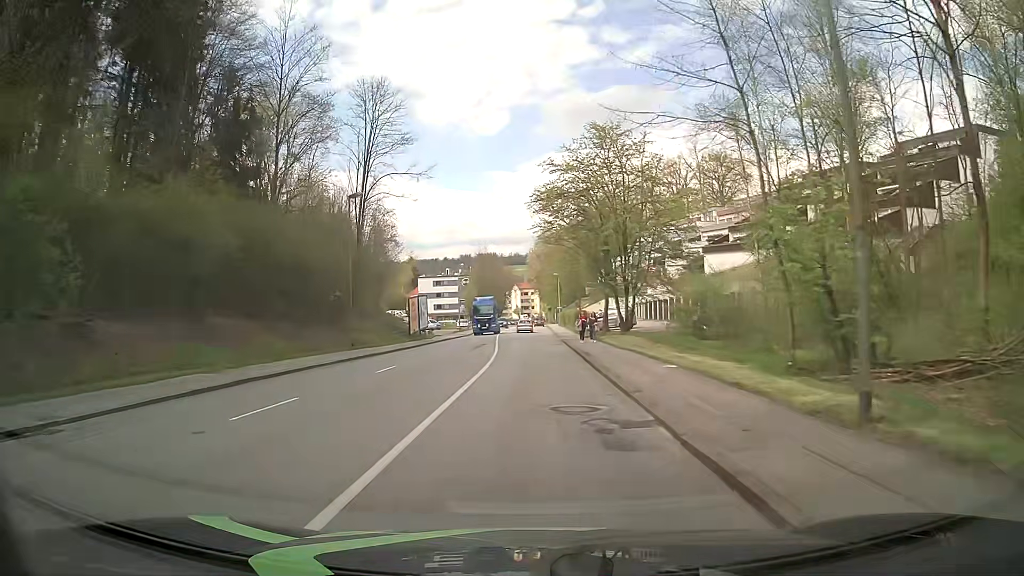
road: tertiary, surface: asphalt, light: Day
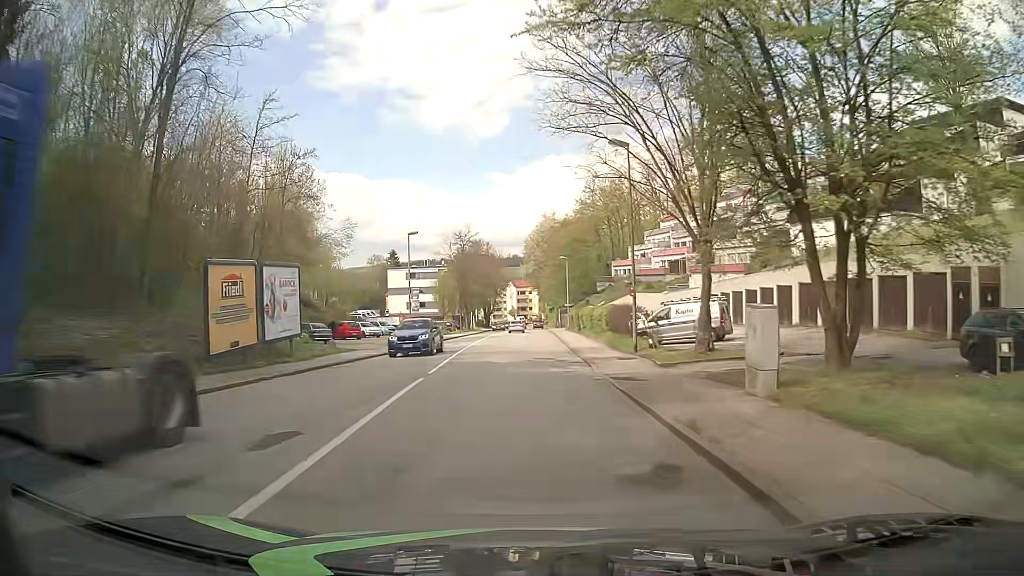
(-0.3, +31.6) m; -1°
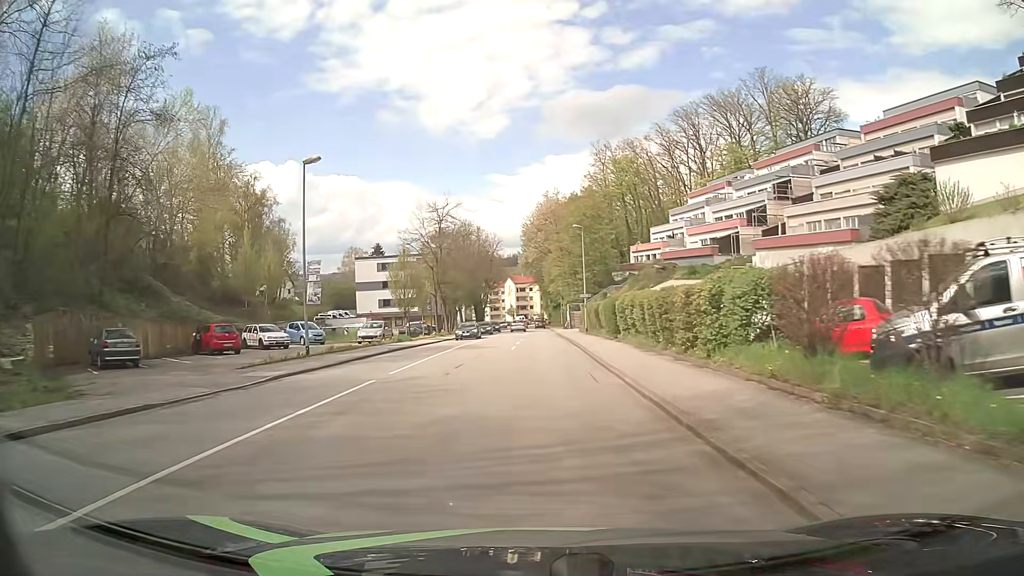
(+0.1, +23.9) m; +1°
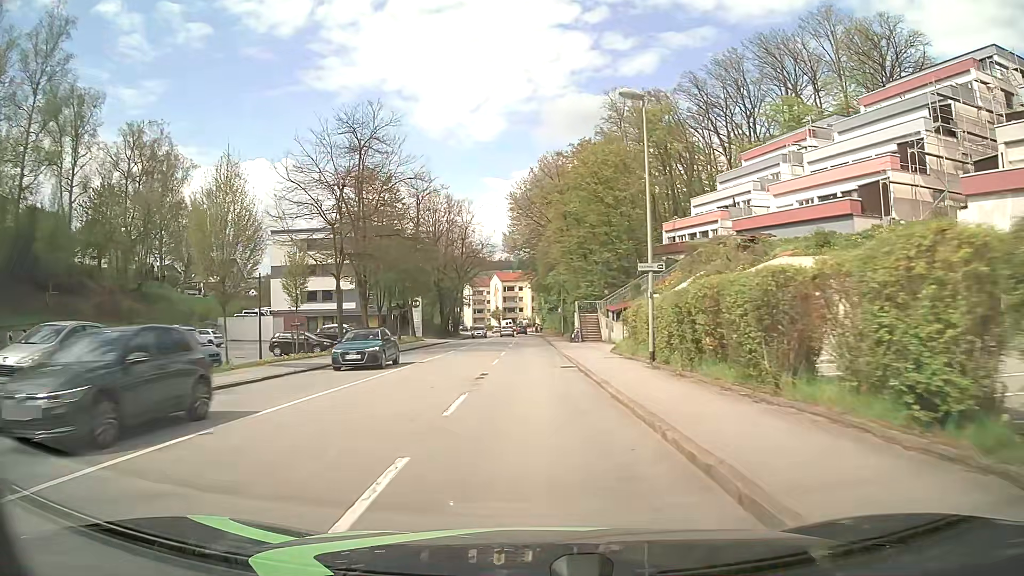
(-0.1, +31.7) m; 0°
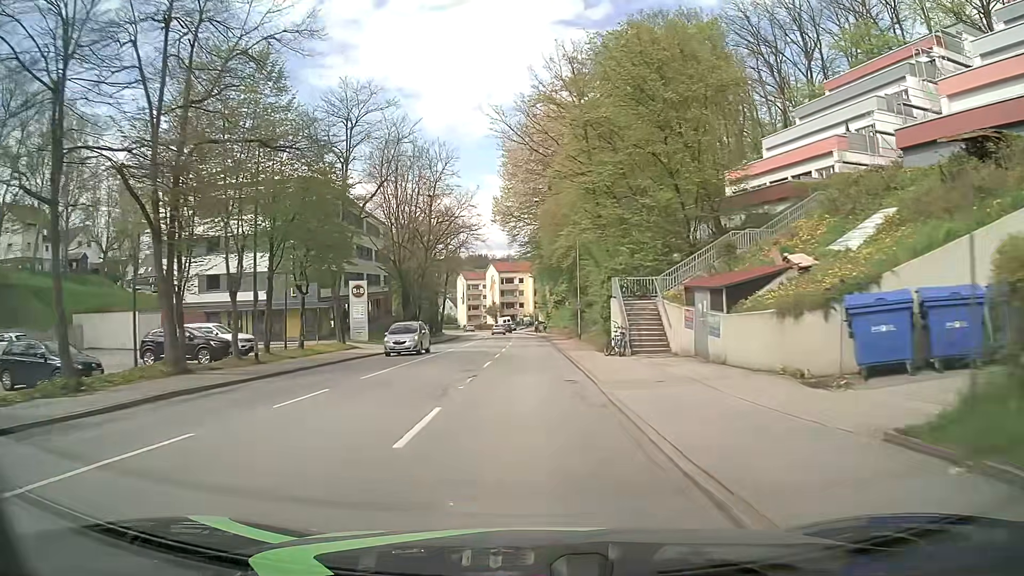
(0.0, +23.8) m; 0°
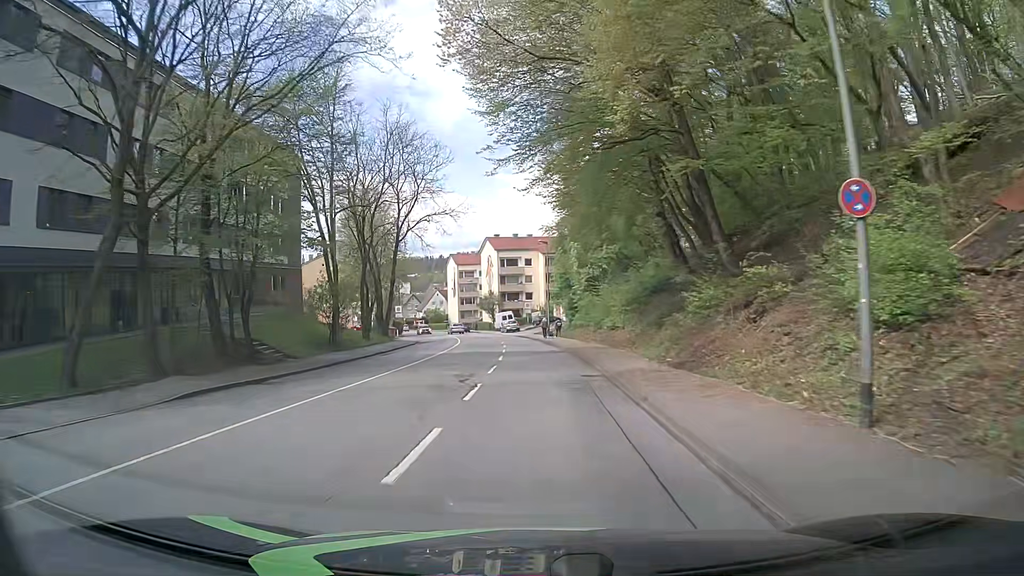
(-0.5, +39.8) m; 0°
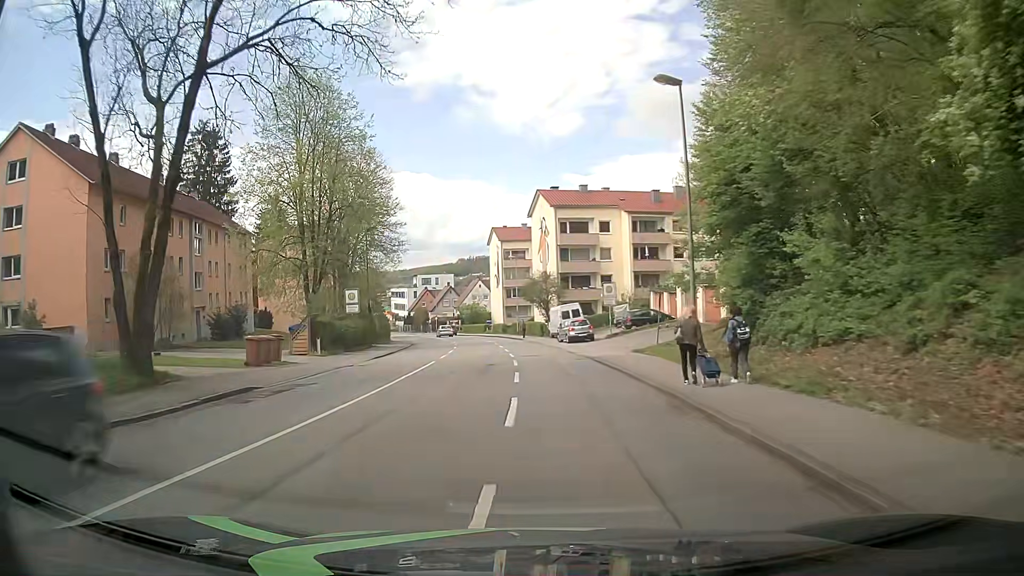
(-2.1, +39.7) m; -6°
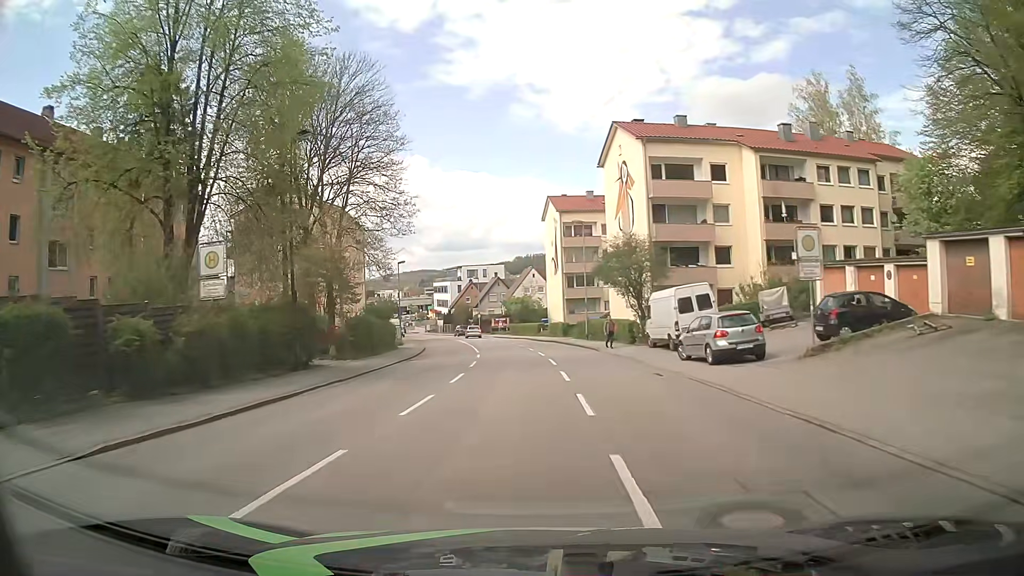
(-1.4, +23.7) m; -6°
(0, +10) (0, +20) (-1, +30) (-2, +40) (-3, +50) (-4, +60) (-6, +70) (-8, +79) (-11, +89) (-14, +99) m
